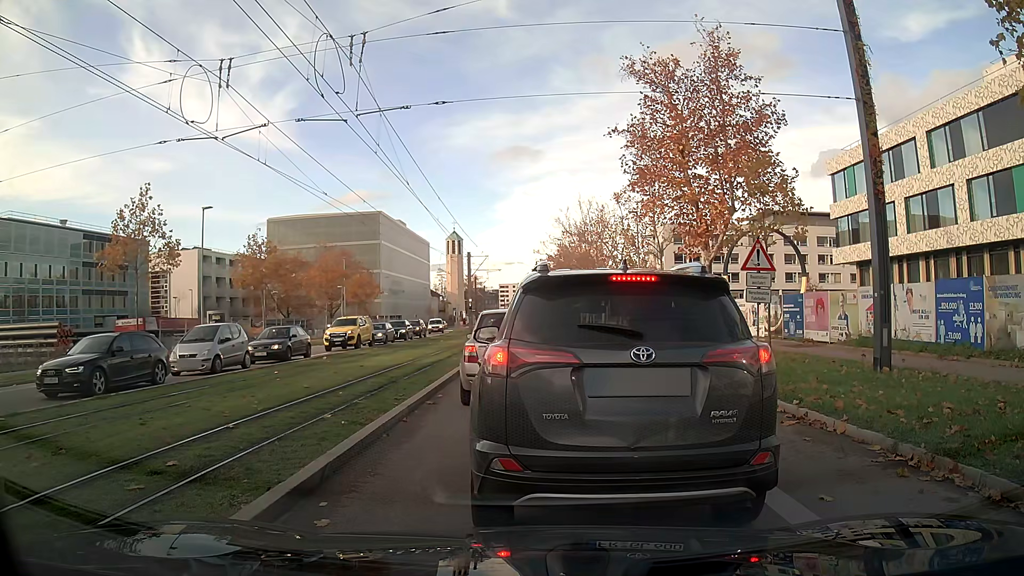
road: secondary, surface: asphalt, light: Day
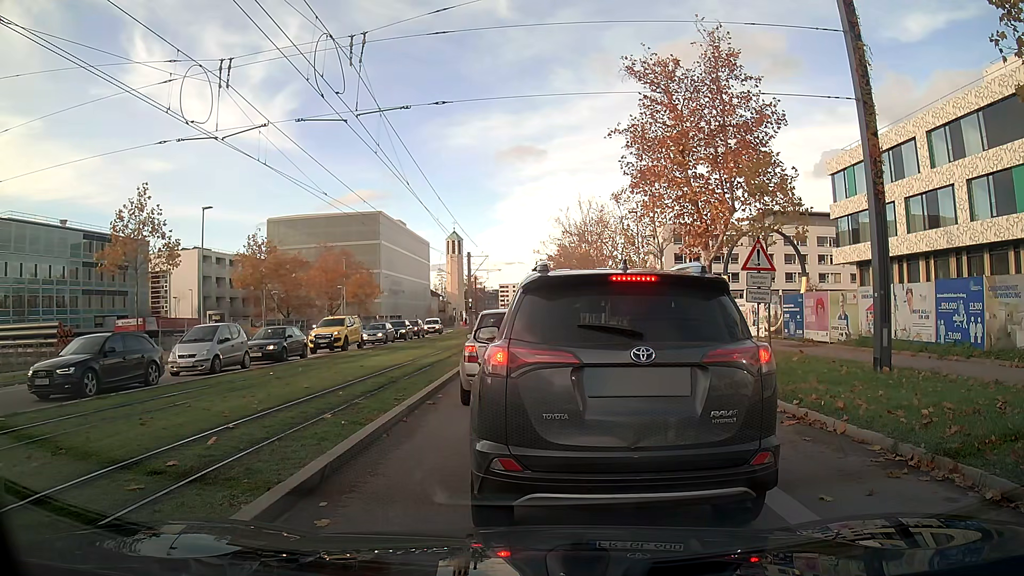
(0.0, 0.0) m; 0°
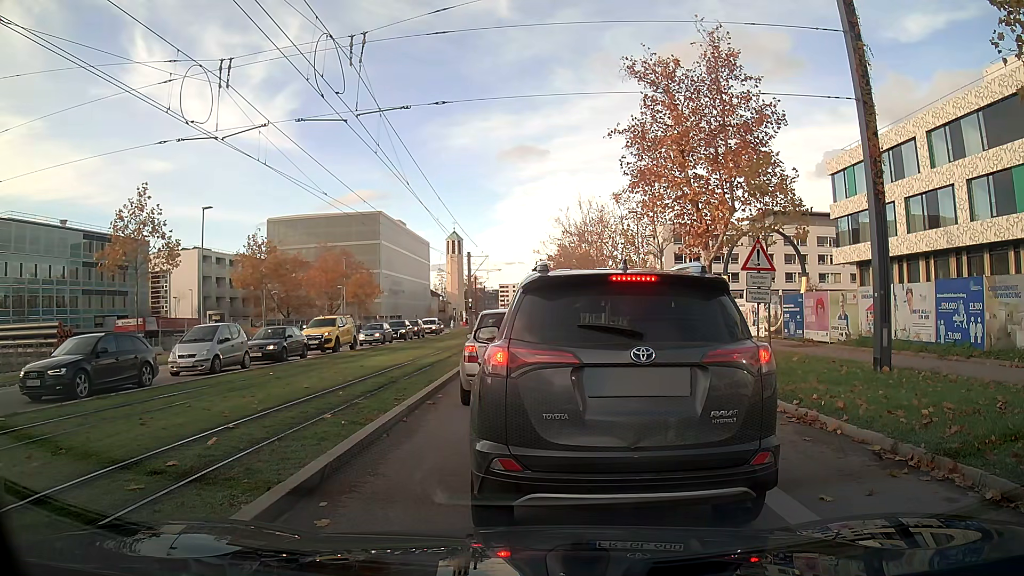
(0.0, 0.0) m; 0°
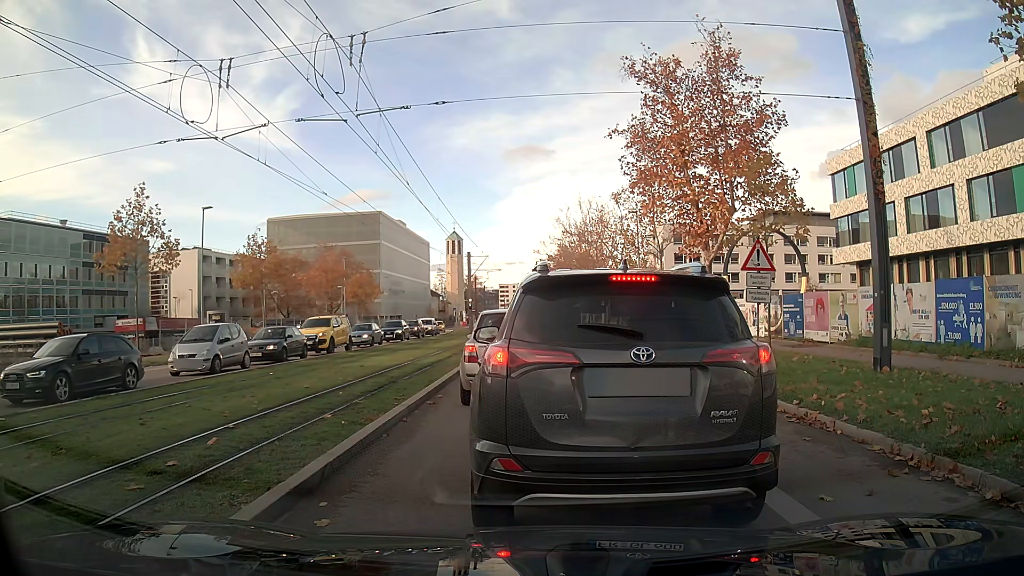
(0.0, 0.0) m; 0°
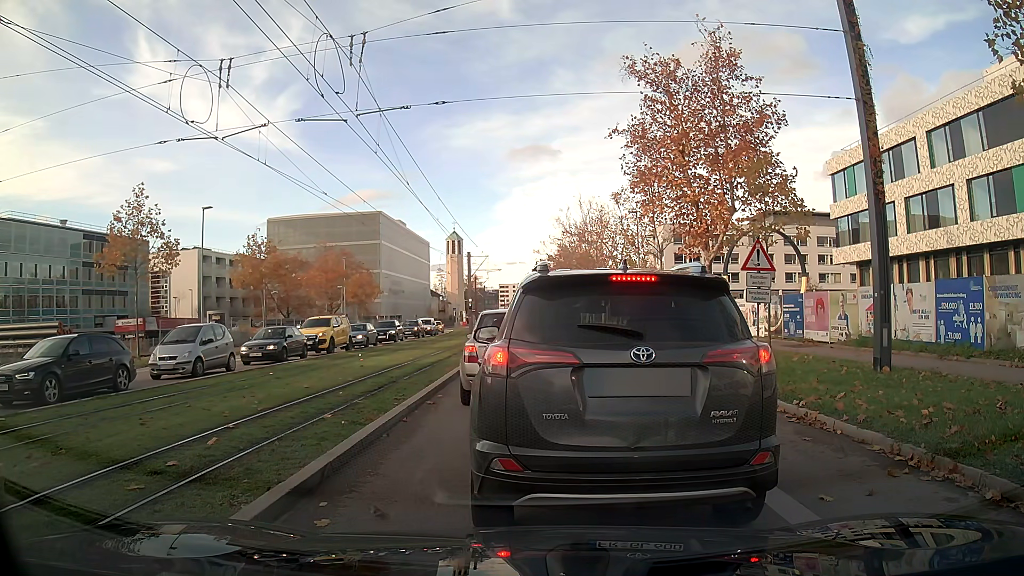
(0.0, 0.0) m; 0°
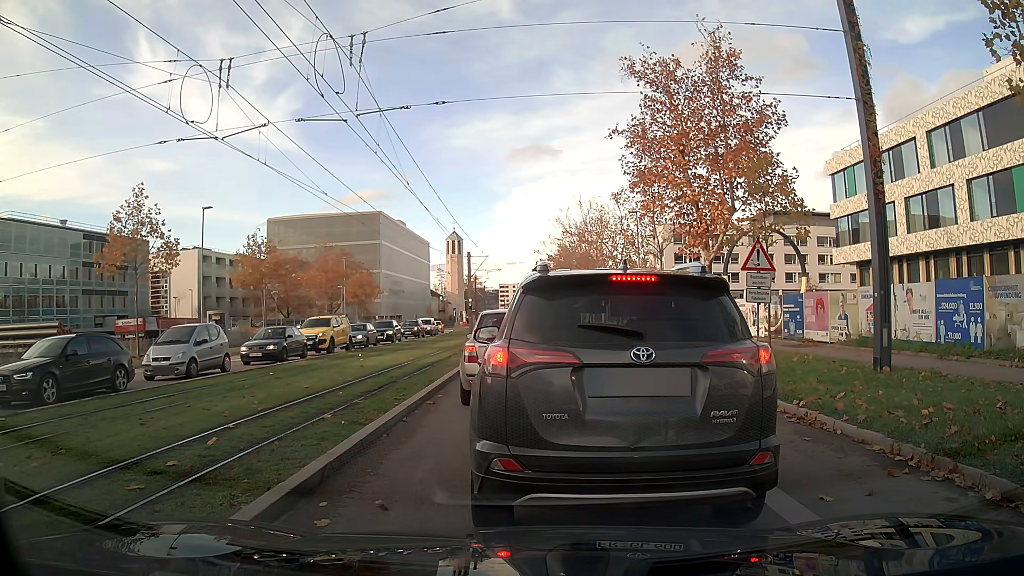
(0.0, 0.0) m; 0°
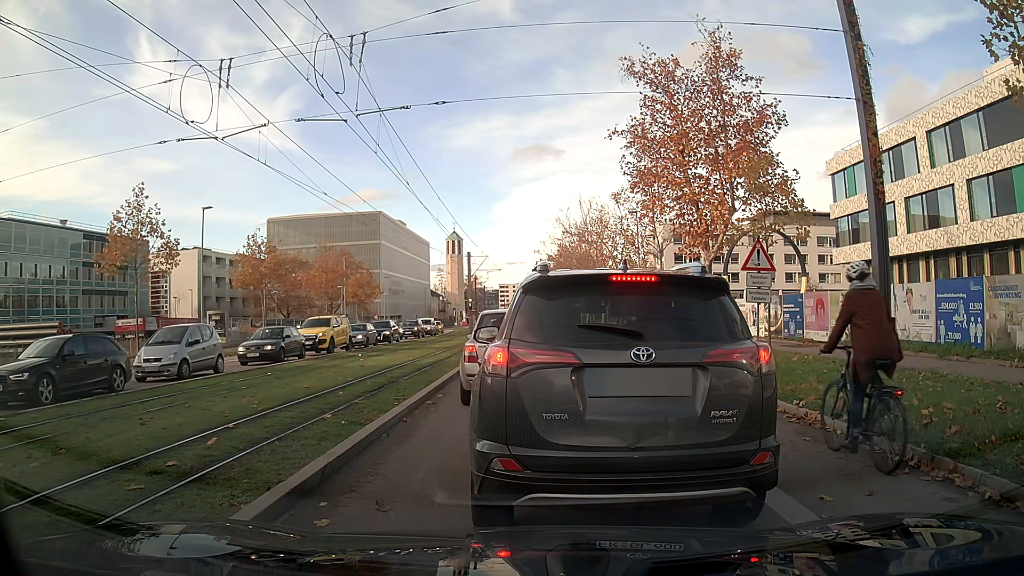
(0.0, 0.0) m; 0°
